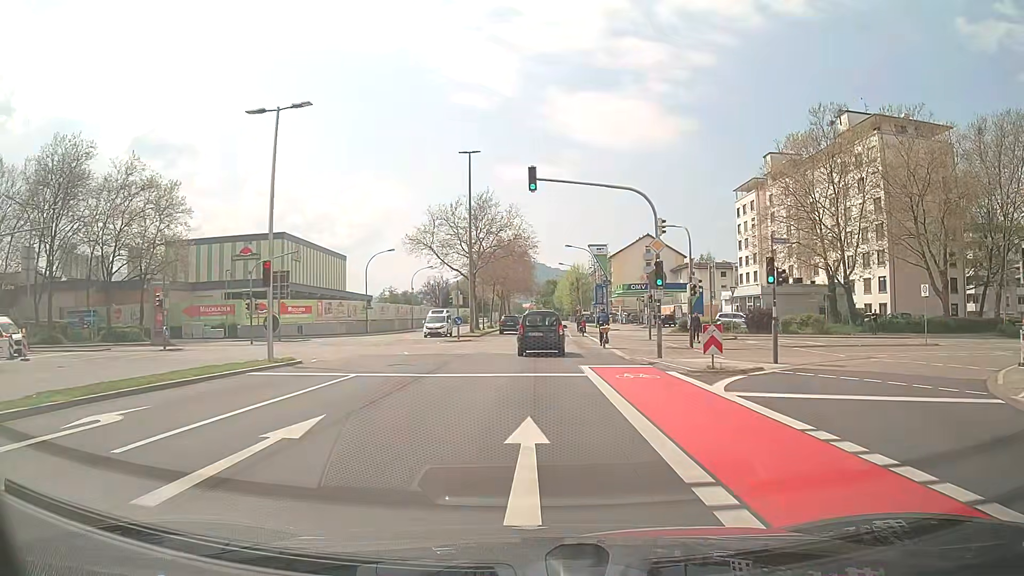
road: secondary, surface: asphalt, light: Day
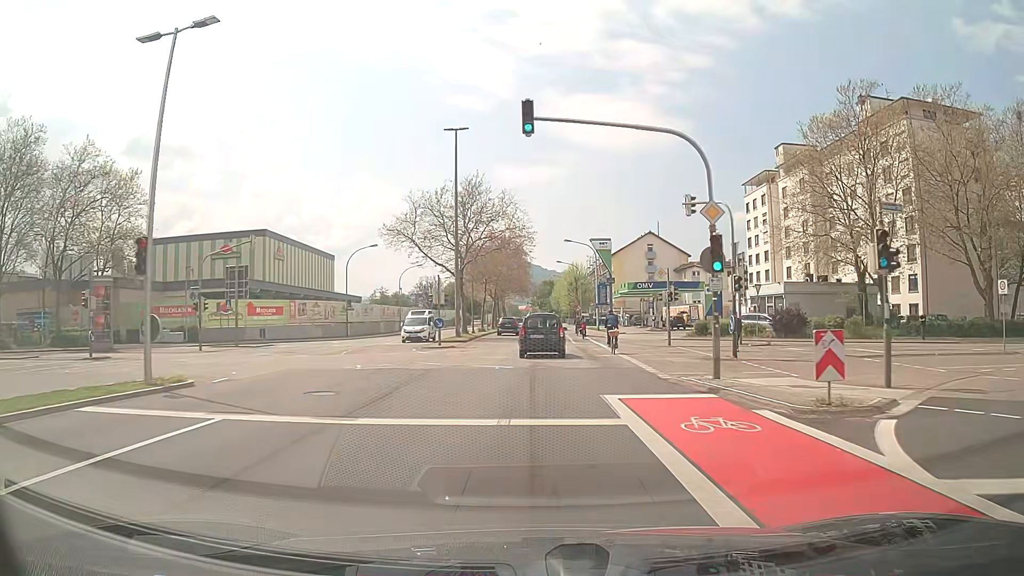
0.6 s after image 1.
(0.0, +7.2) m; +1°
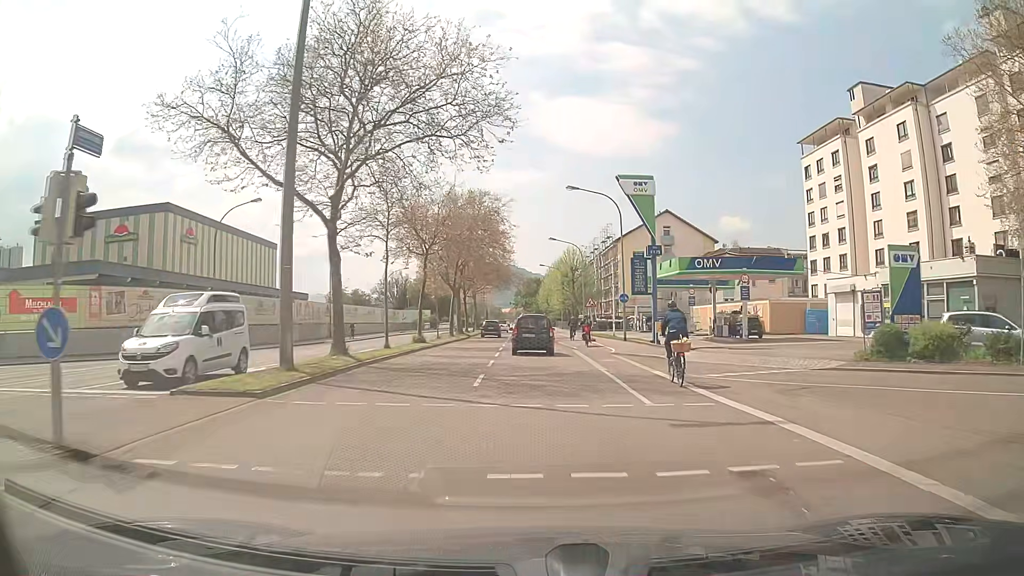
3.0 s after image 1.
(+0.3, +30.0) m; +1°
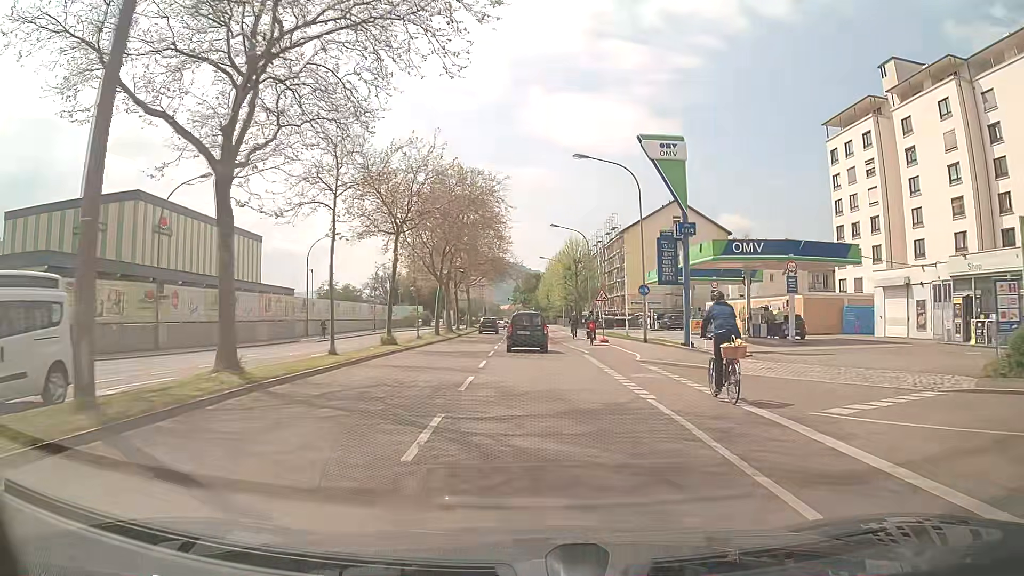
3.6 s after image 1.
(0.0, +7.7) m; 0°
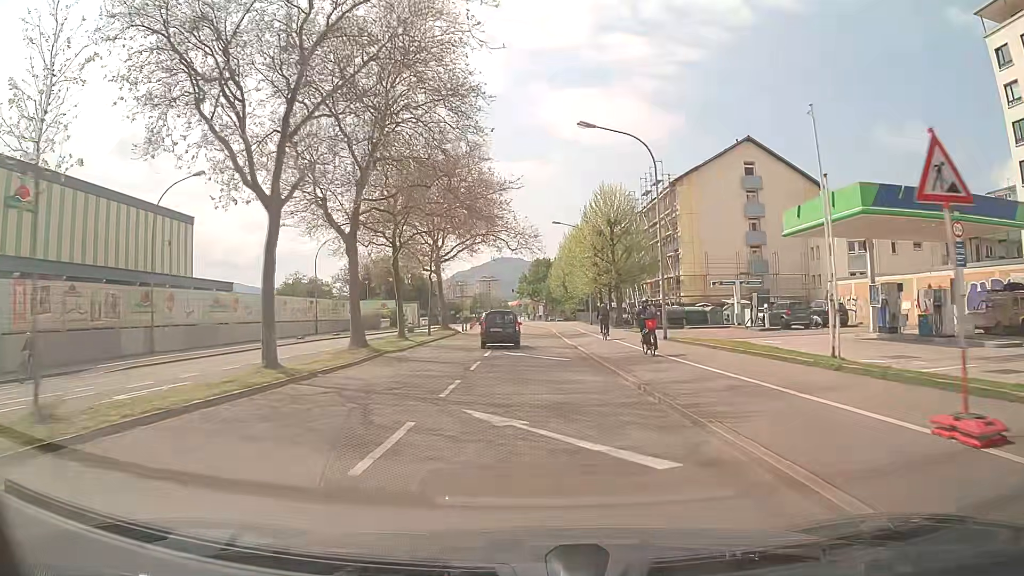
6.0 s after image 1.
(0.0, +30.9) m; -1°
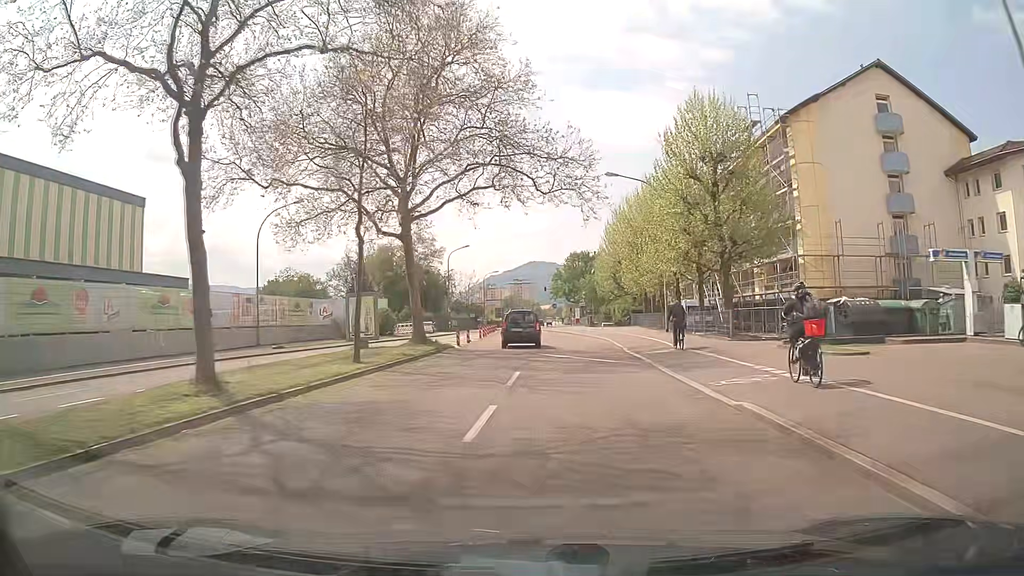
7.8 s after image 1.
(-0.6, +22.6) m; -3°
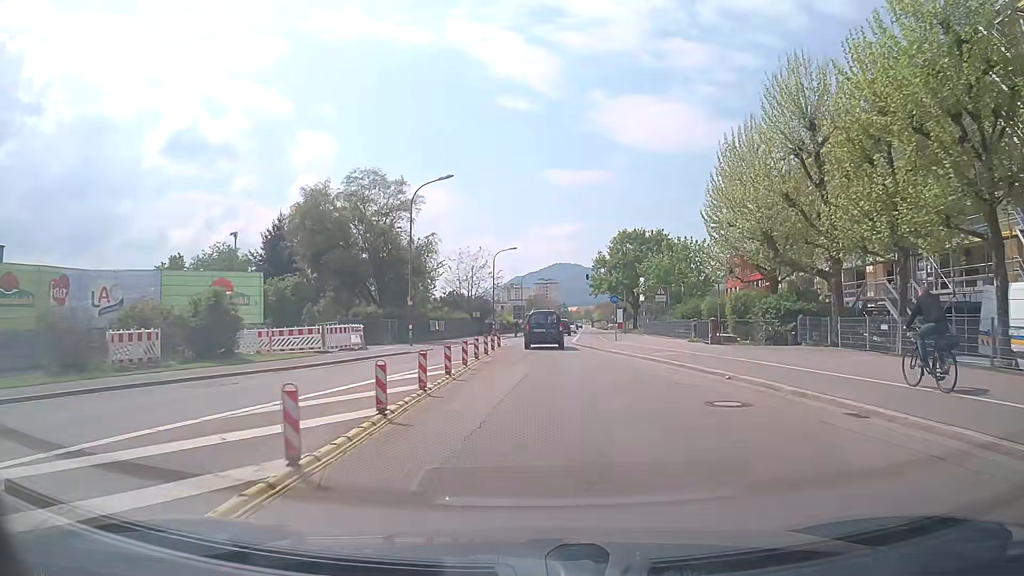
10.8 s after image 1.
(-0.7, +36.2) m; -3°
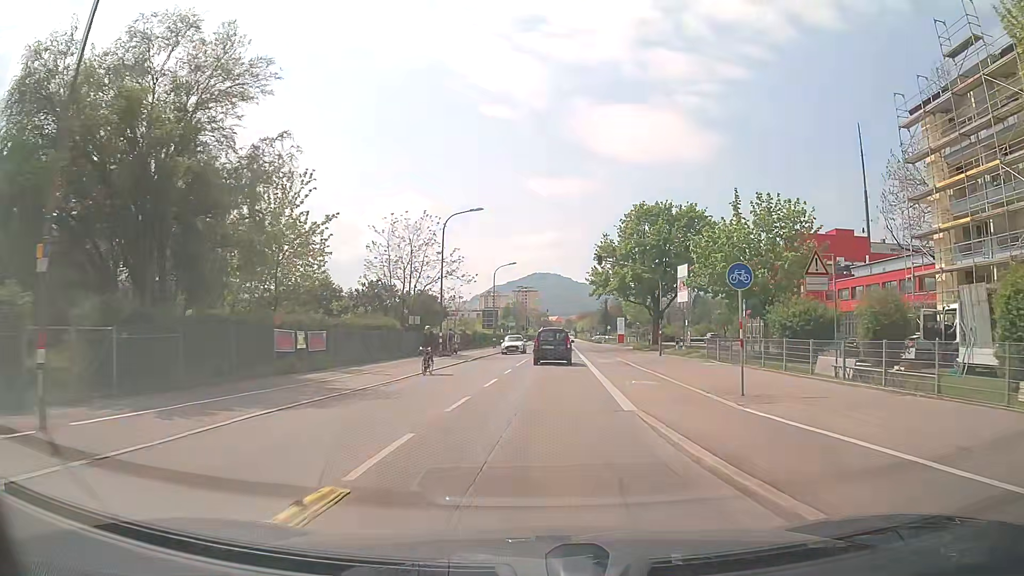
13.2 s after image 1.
(+0.5, +28.4) m; +2°
(0, +10) (+1, +20) (+1, +30) (+2, +40) (+2, +50) (+3, +60) (+3, +70) (+4, +80) (+5, +90) (+5, +100) m
